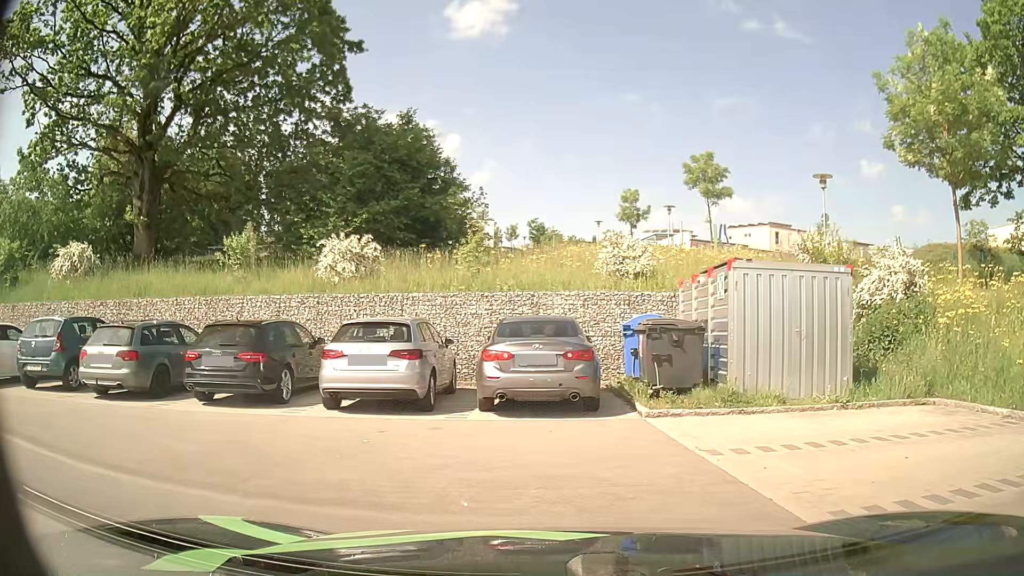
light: Day
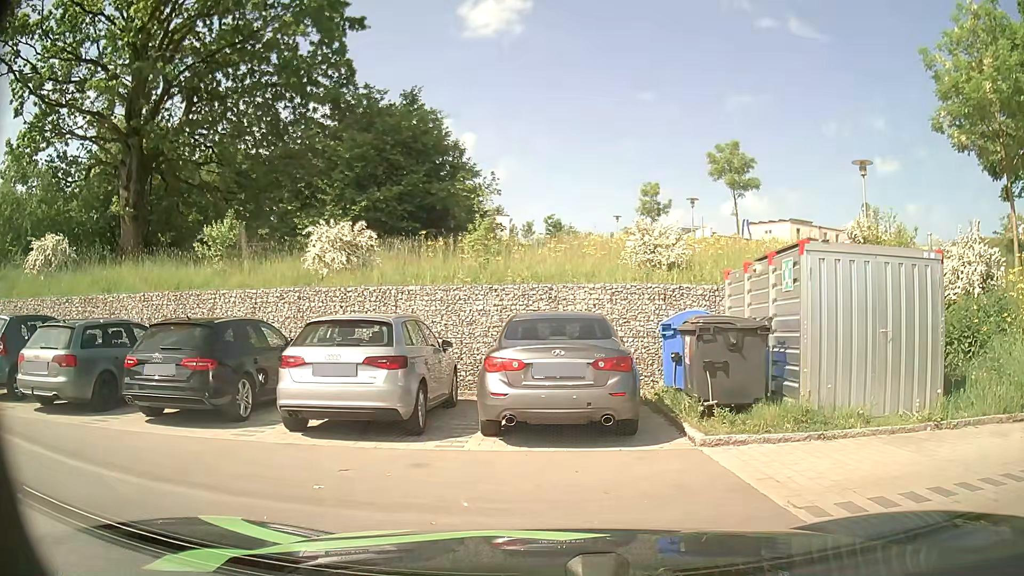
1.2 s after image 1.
(0.0, +2.2) m; -1°
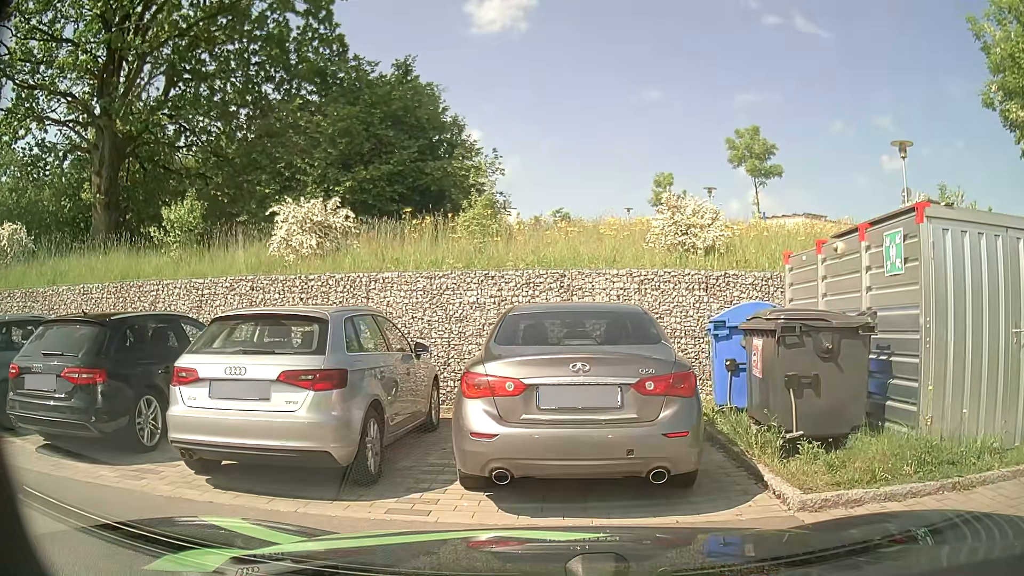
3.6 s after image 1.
(0.0, +2.6) m; 0°
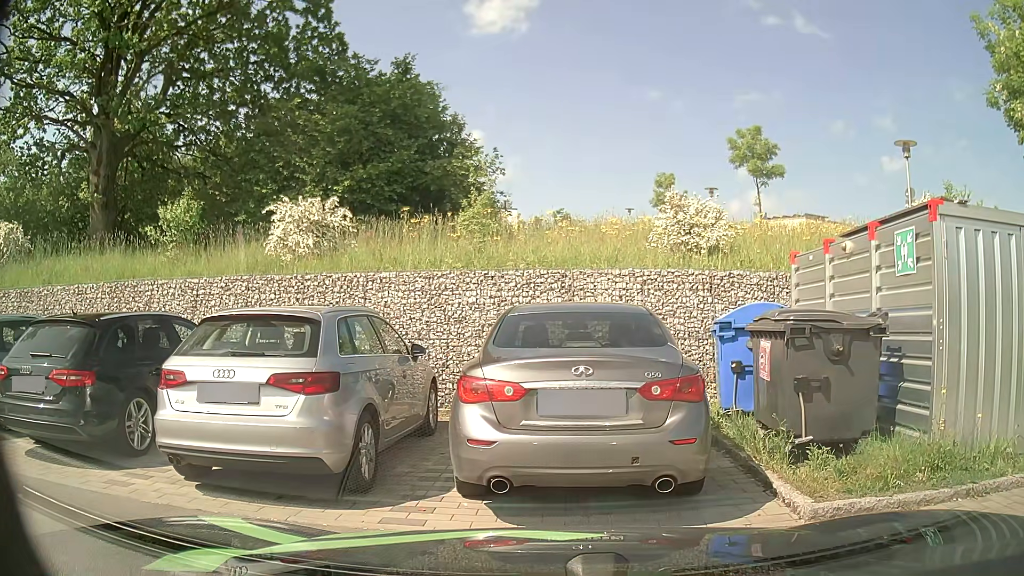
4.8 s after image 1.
(0.0, +0.2) m; 0°
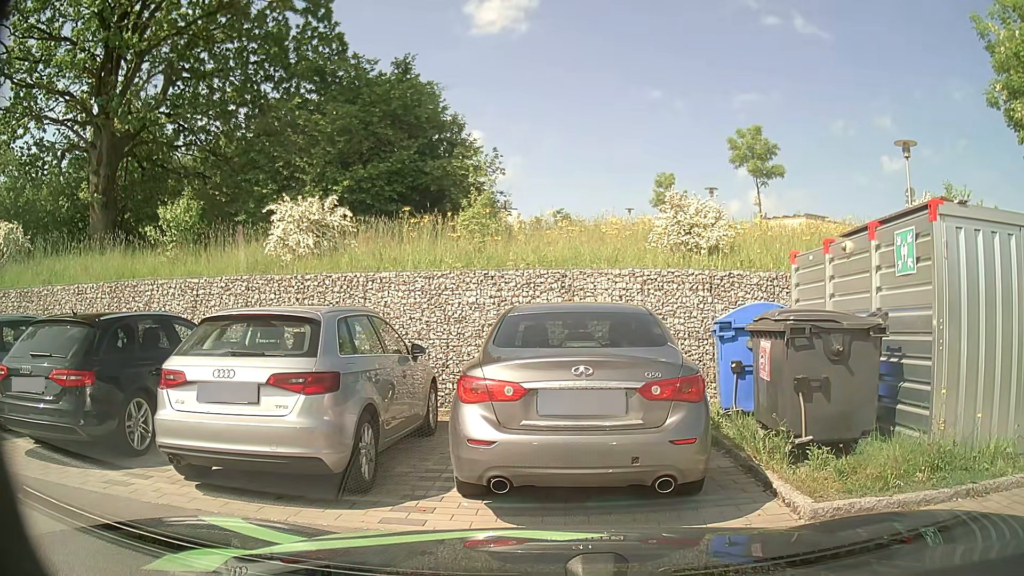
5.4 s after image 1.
(0.0, 0.0) m; 0°
